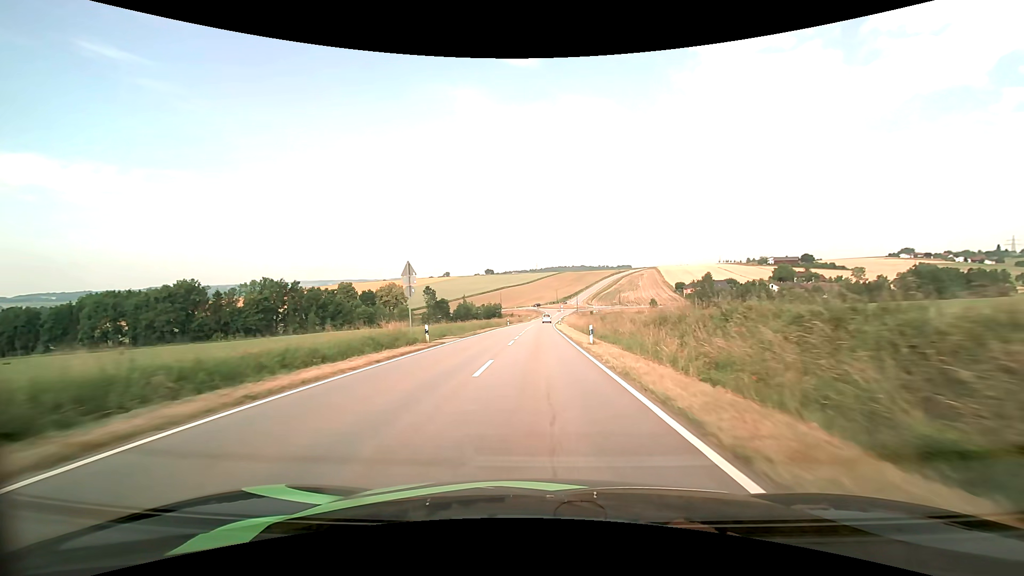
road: tertiary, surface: asphalt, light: Day
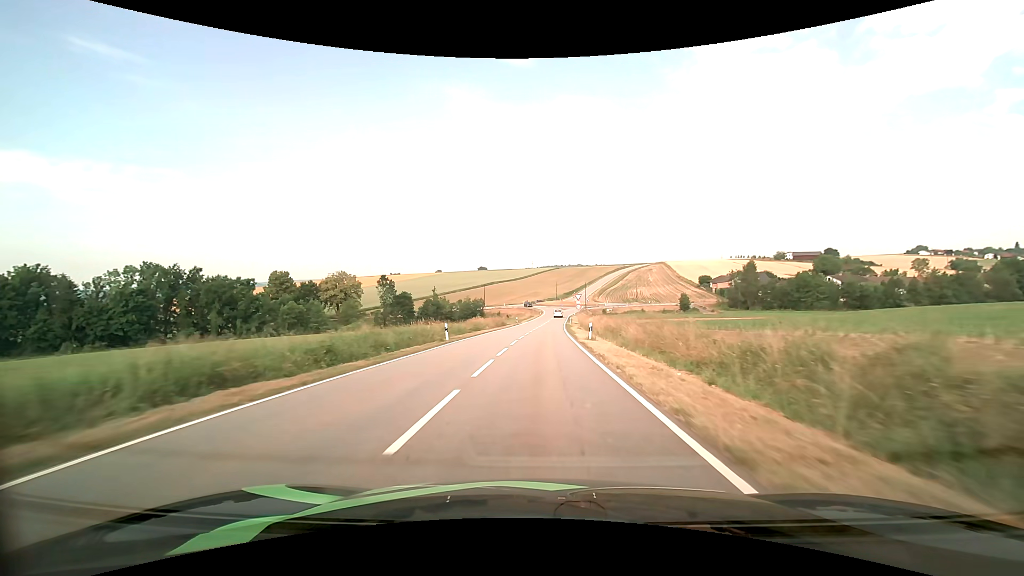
(+0.1, +49.2) m; 0°
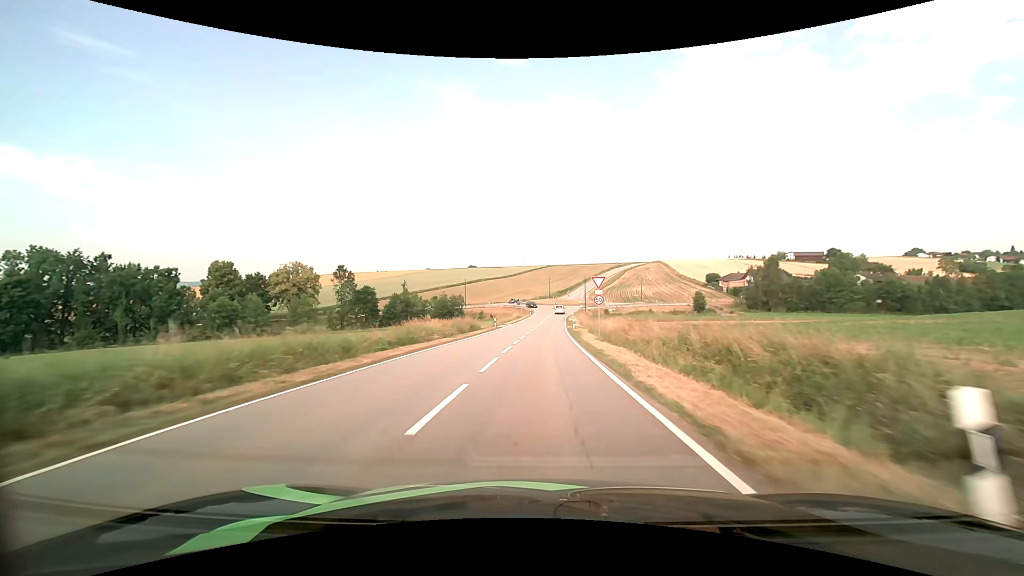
(+0.1, +23.7) m; +1°
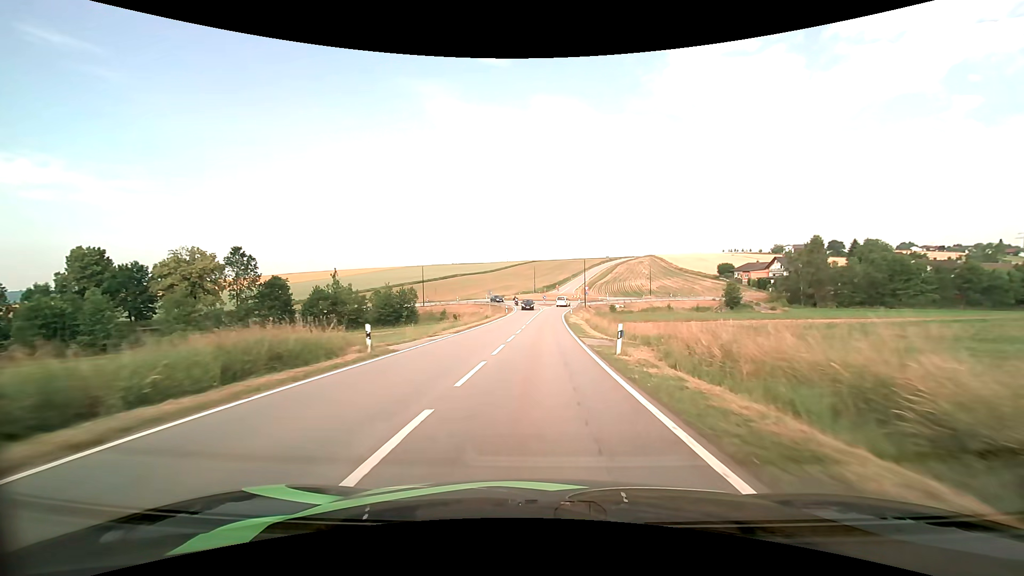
(+0.5, +33.4) m; +2°
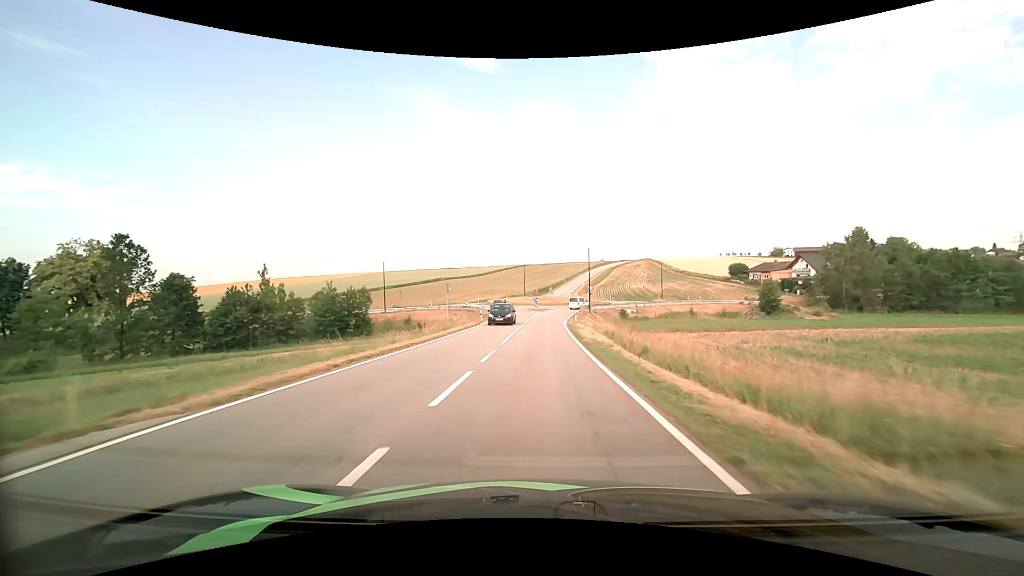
(+0.2, +20.2) m; +1°
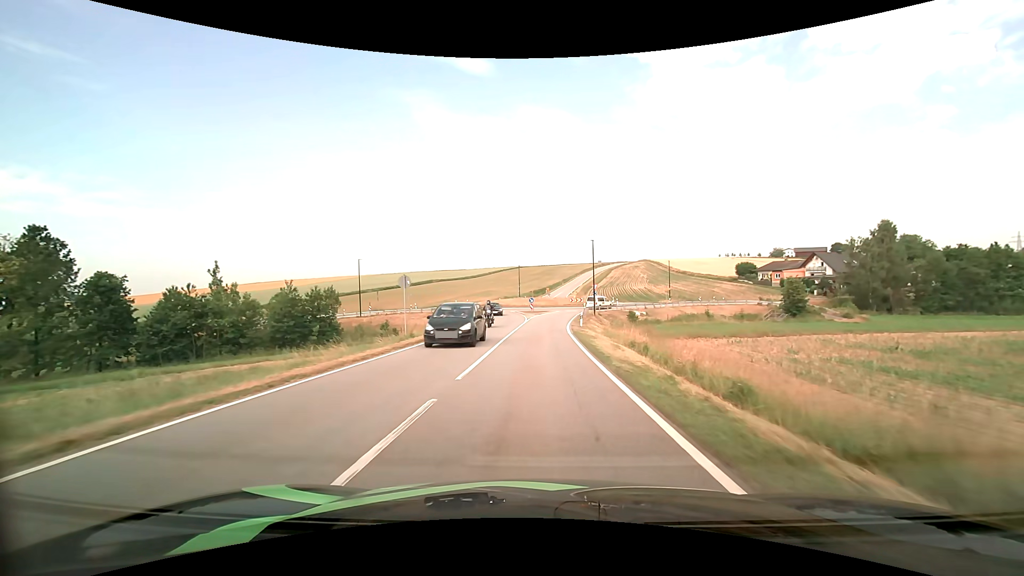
(0.0, +9.4) m; +1°
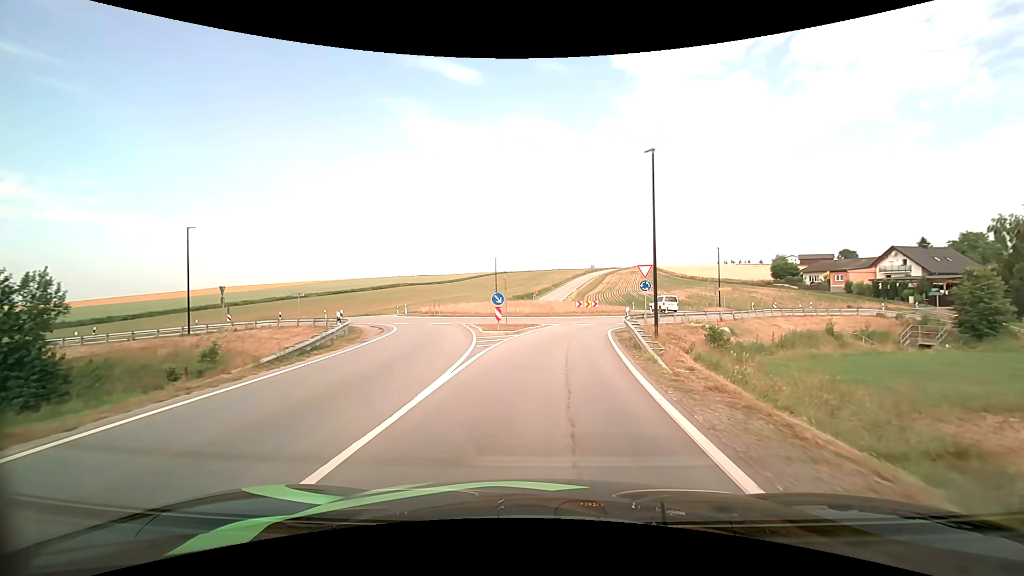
(+0.4, +32.5) m; +2°
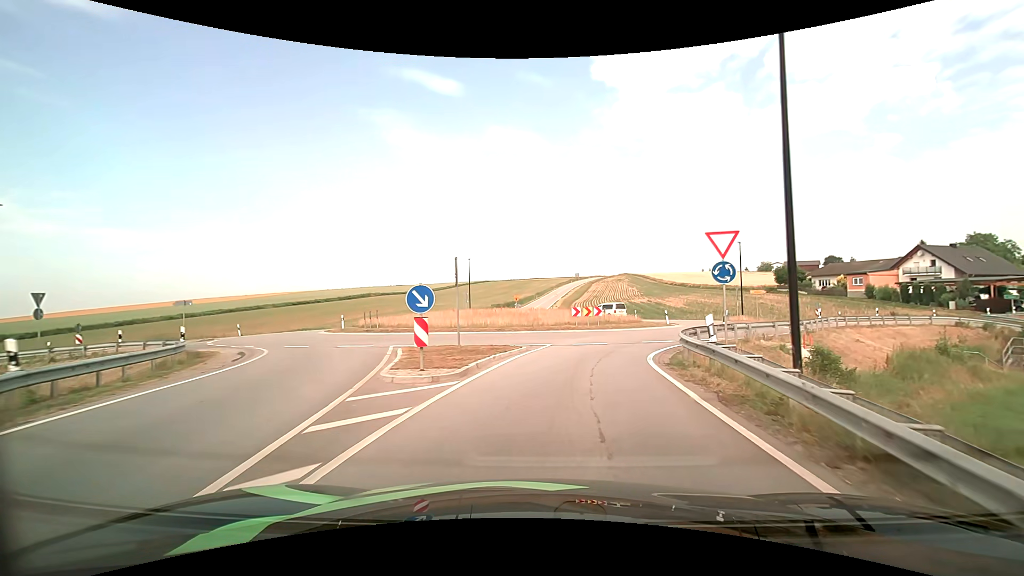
(+0.1, +12.6) m; +2°
